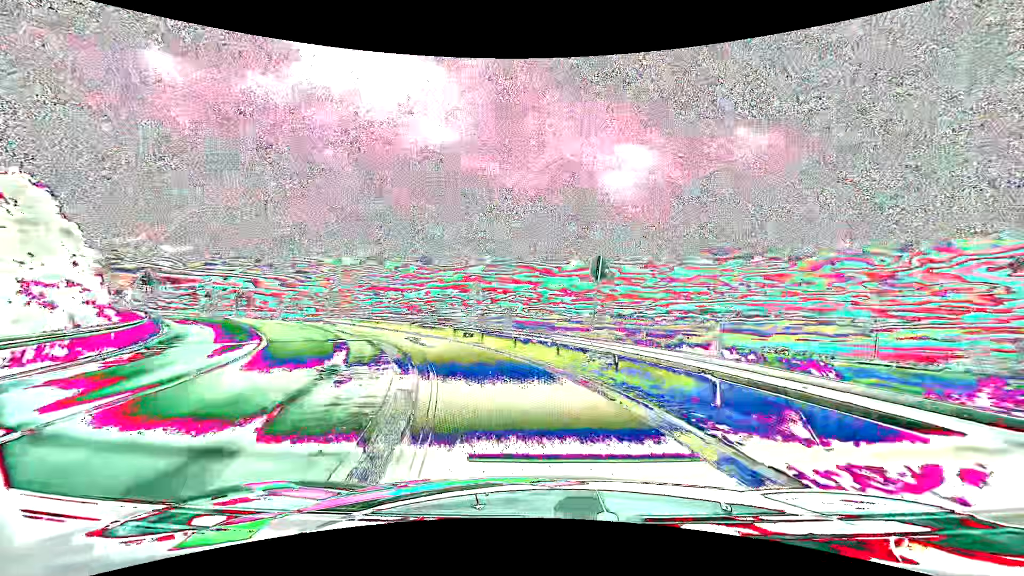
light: Day
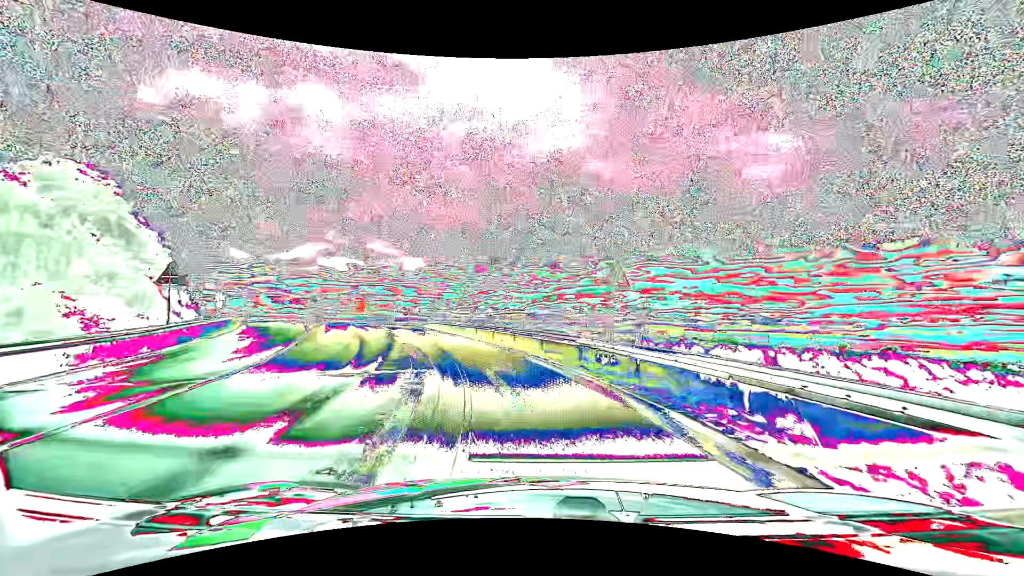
(-1.5, +11.6) m; -15°
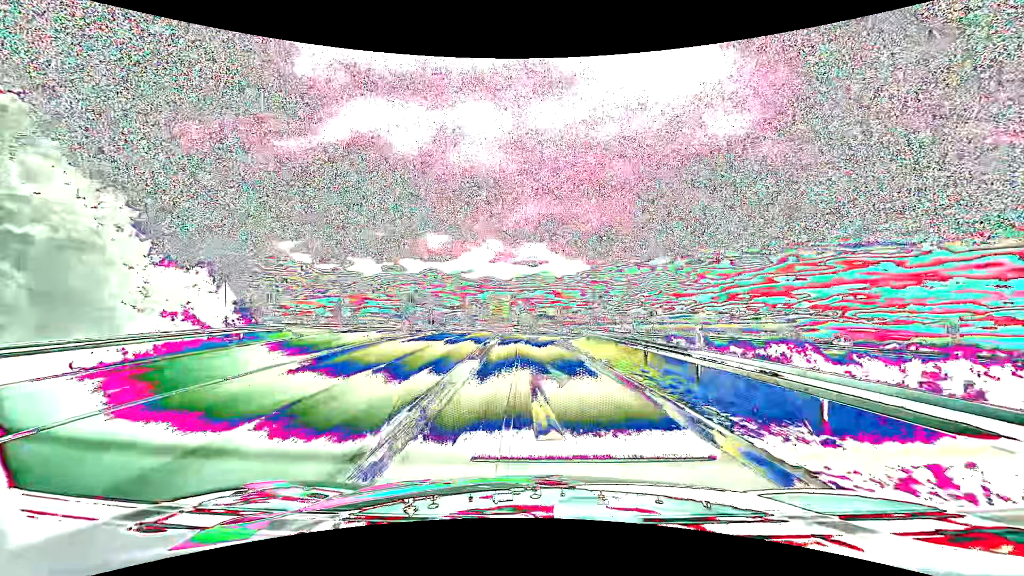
(-4.6, +23.7) m; -19°
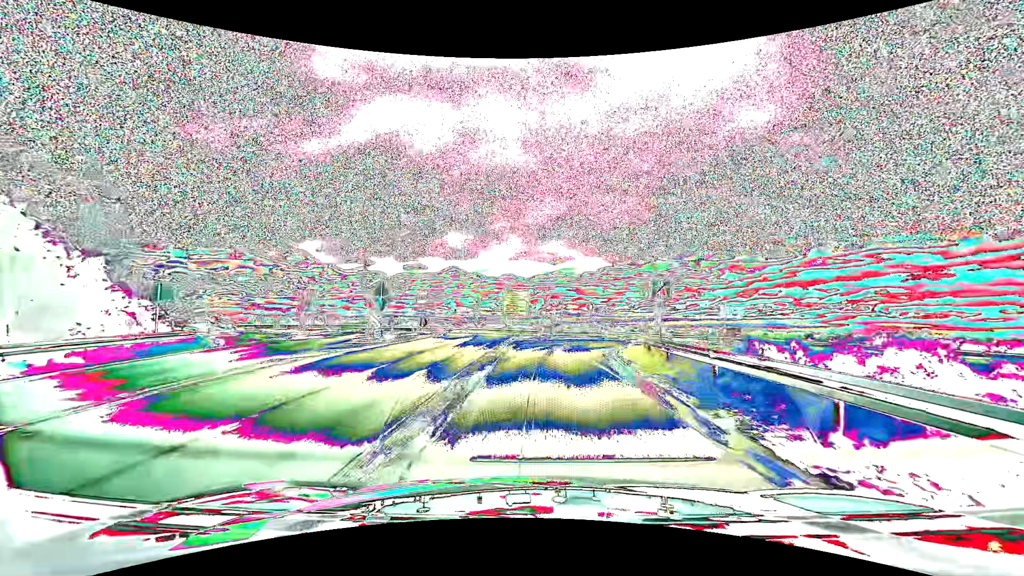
(-0.3, +12.1) m; -2°
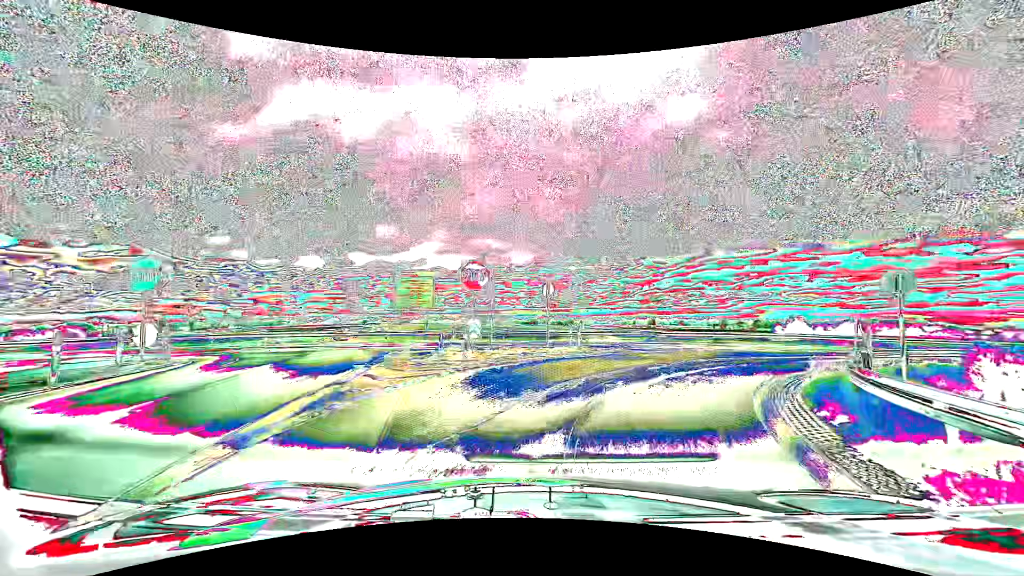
(+0.5, +21.0) m; +7°
(+1, +10) (+6, +18) (+15, +24) (+24, +27) (+34, +30) (+43, +32) (+53, +35) (+63, +37) (+72, +40) (+82, +43) m
